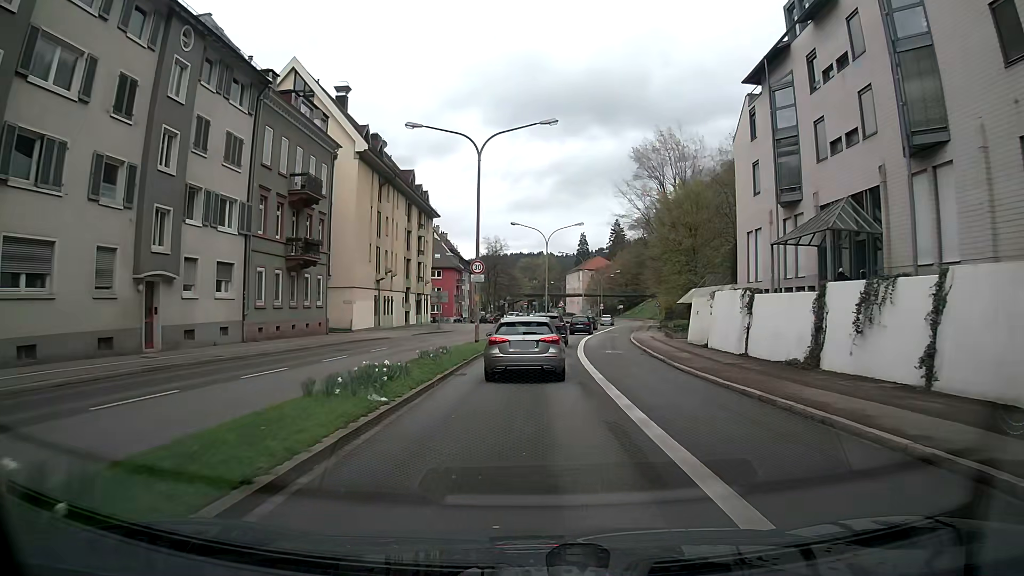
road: primary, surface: asphalt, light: Day
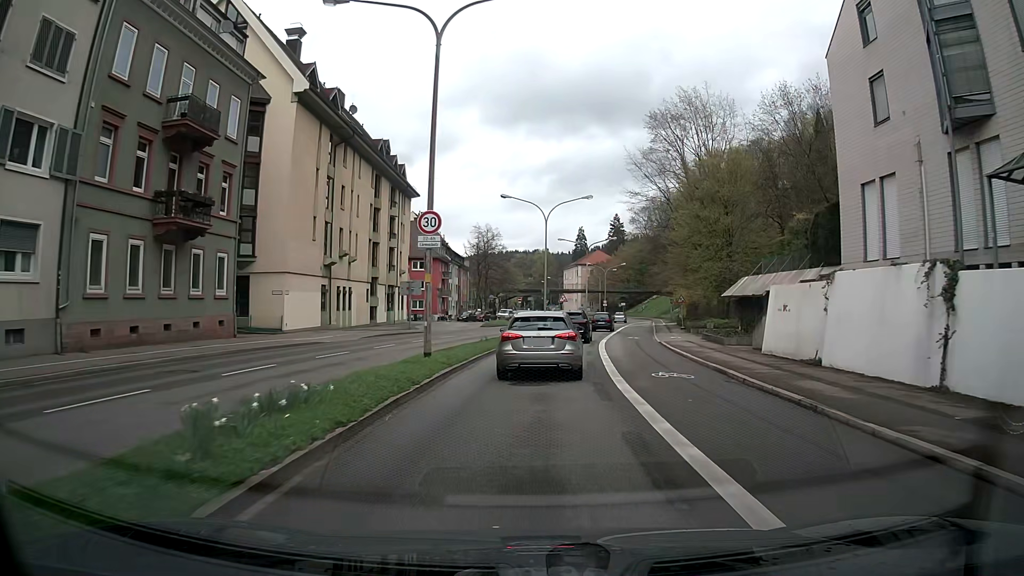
(0.0, +13.1) m; +1°
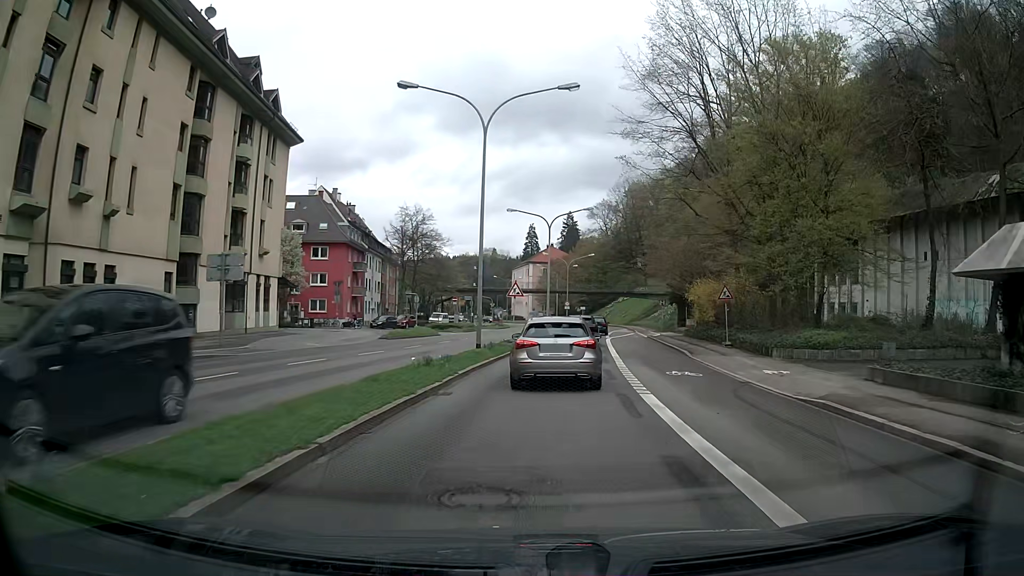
(+0.5, +25.3) m; +2°
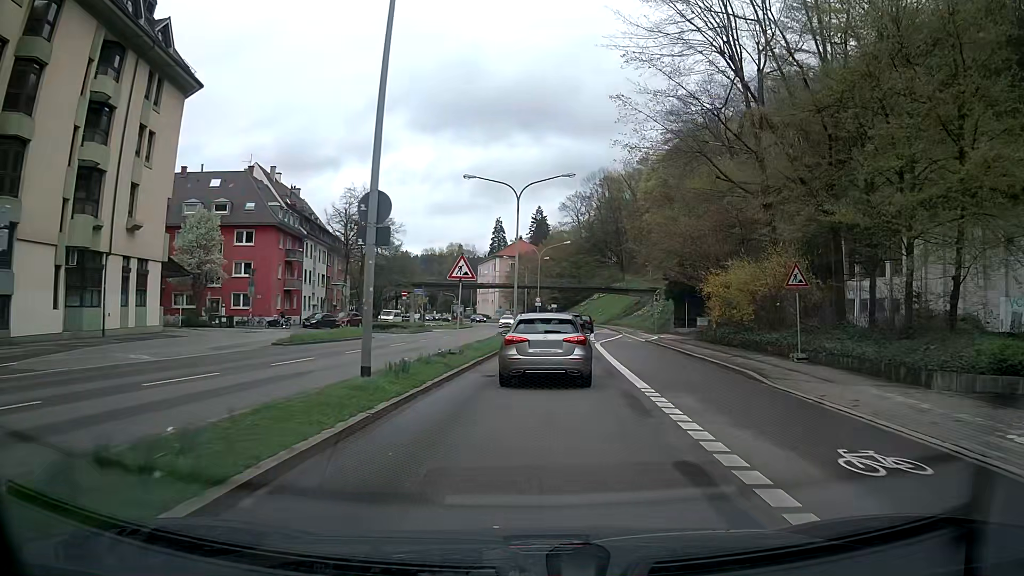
(+0.7, +12.5) m; +4°
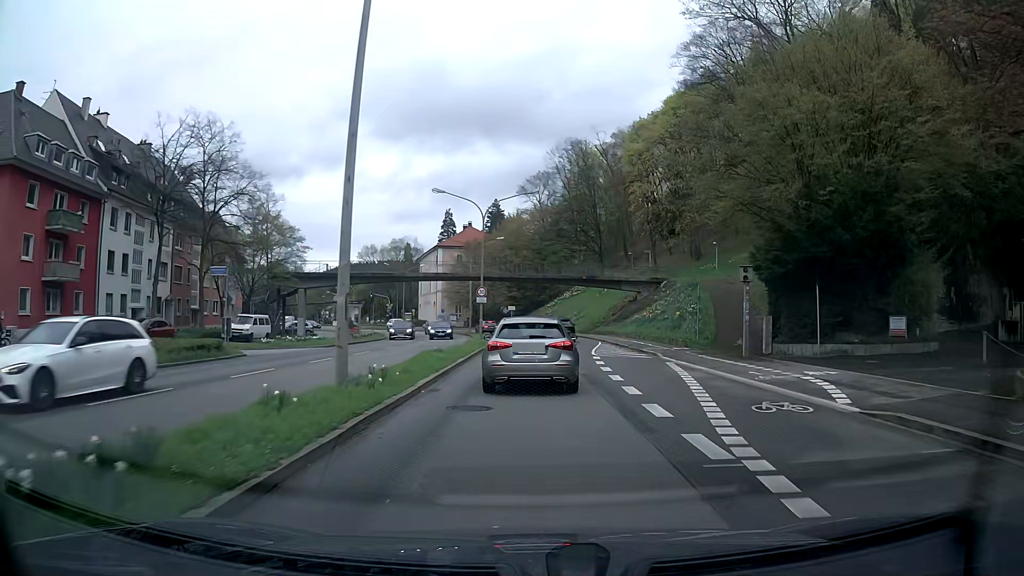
(+1.3, +31.1) m; +3°
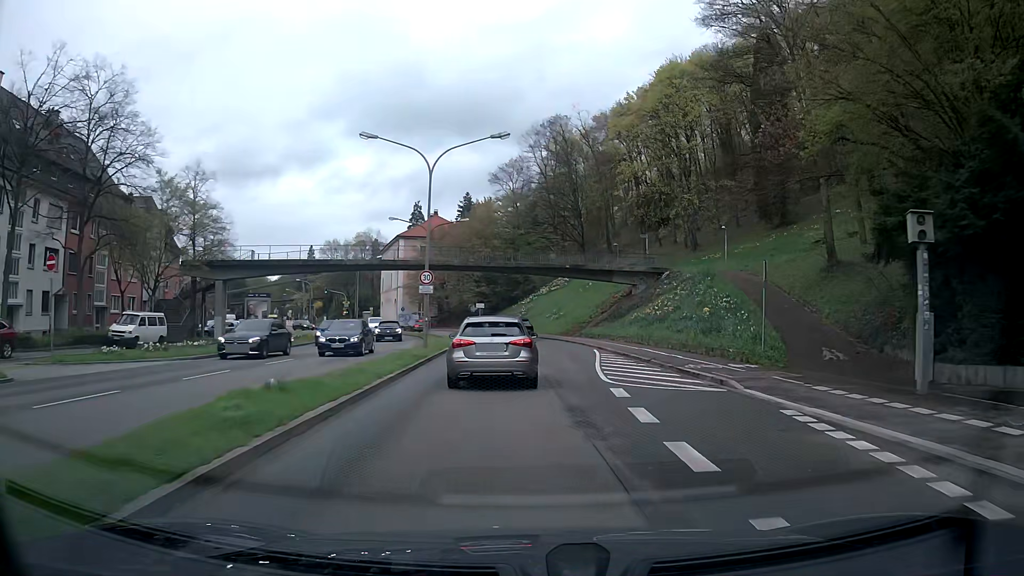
(+0.4, +12.7) m; +3°
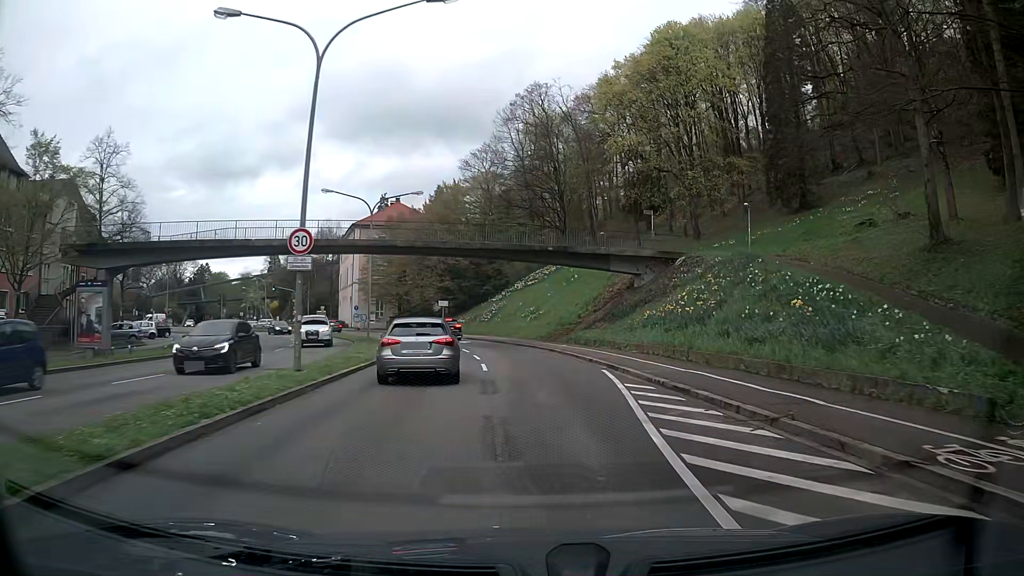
(+0.2, +13.1) m; +1°
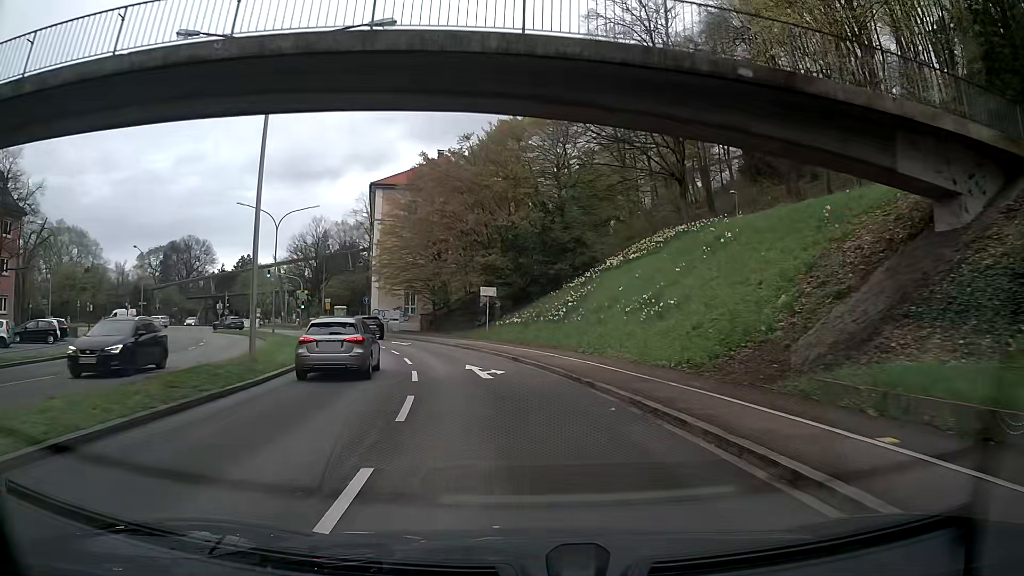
(-0.5, +27.8) m; -6°
(0, +10) (-2, +20) (-4, +30) (-7, +39) (-12, +48) (-17, +56) (-24, +64) (-32, +70) (-40, +75) (-50, +78) m
